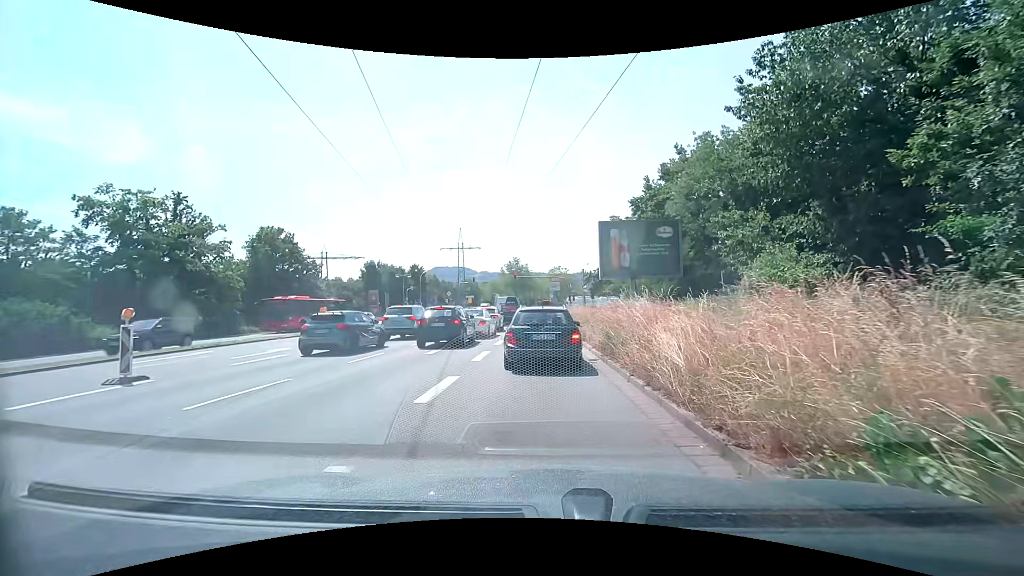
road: primary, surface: asphalt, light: Day
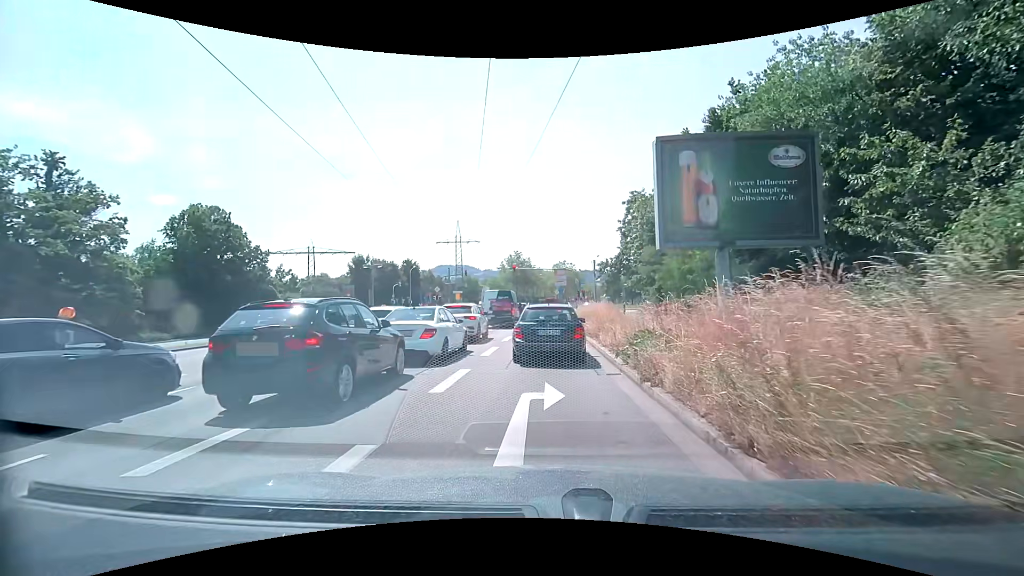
(0.0, +11.7) m; 0°
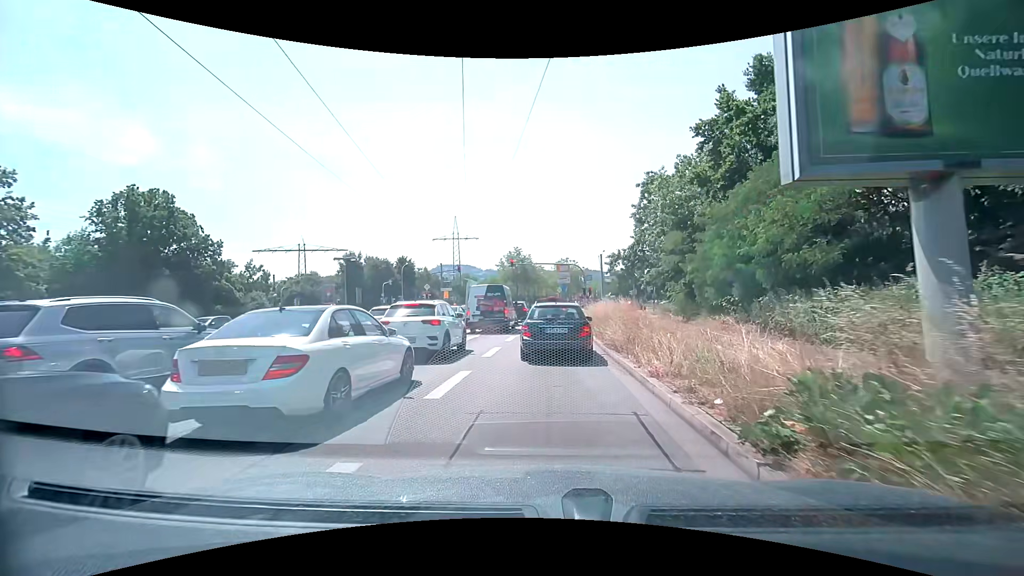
(0.0, +6.7) m; 0°
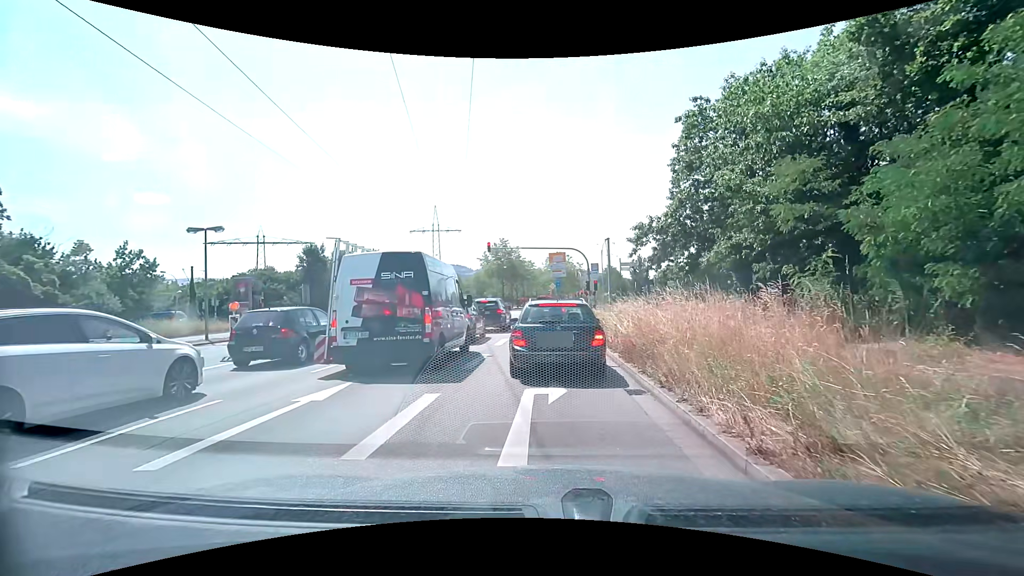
(+0.1, +14.7) m; +1°
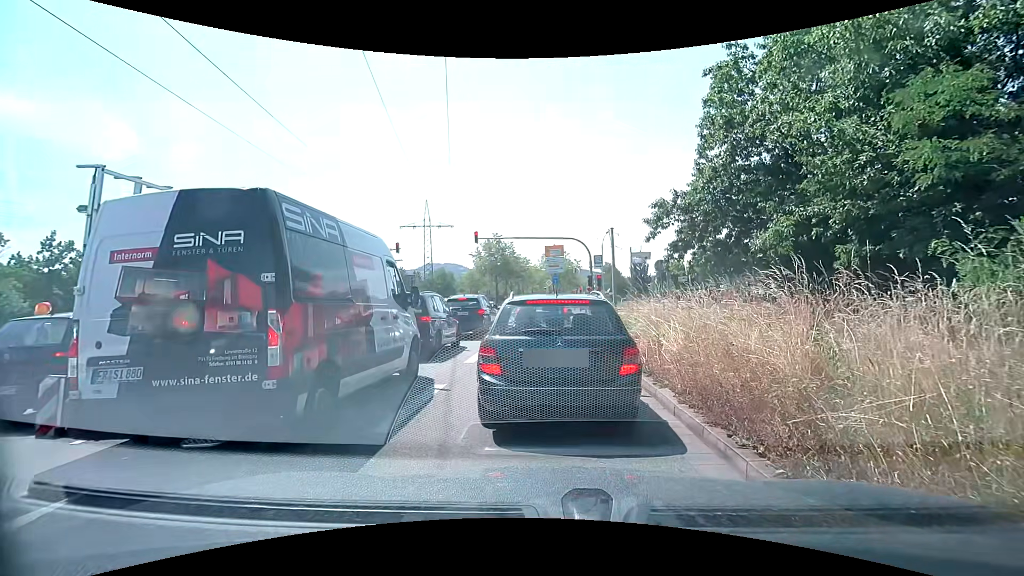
(+0.1, +5.0) m; +2°
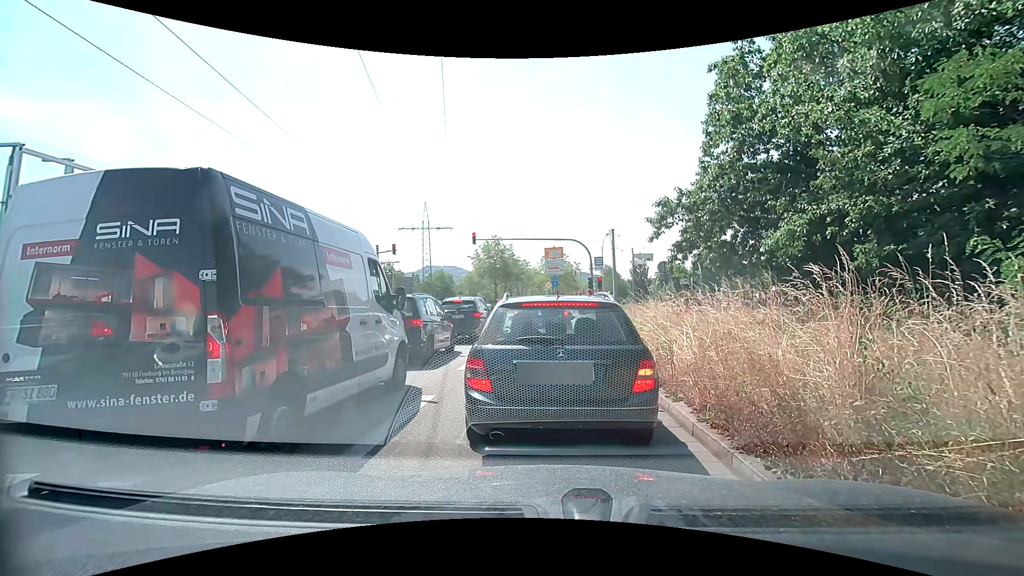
(0.0, +0.8) m; 0°
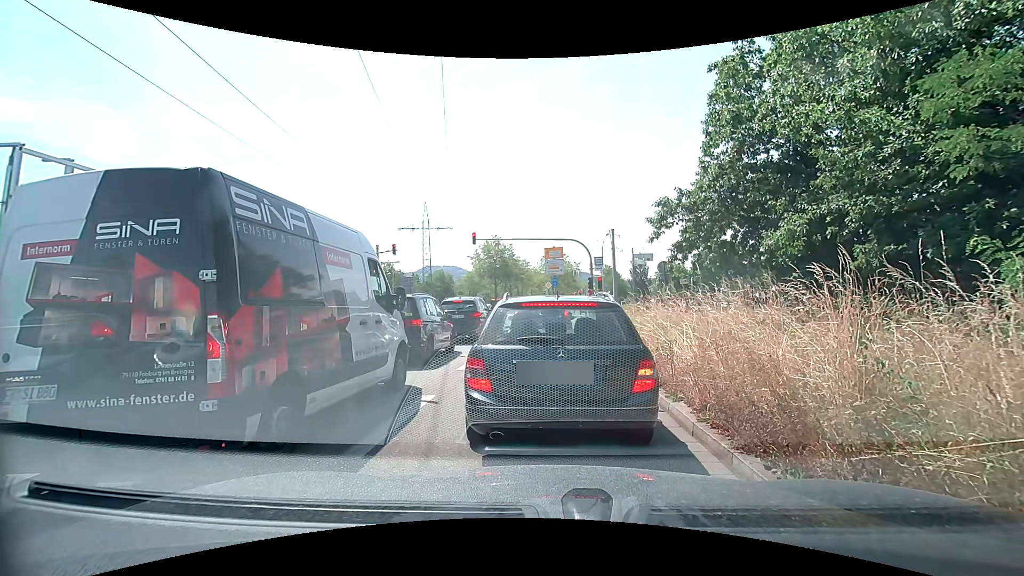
(0.0, 0.0) m; 0°
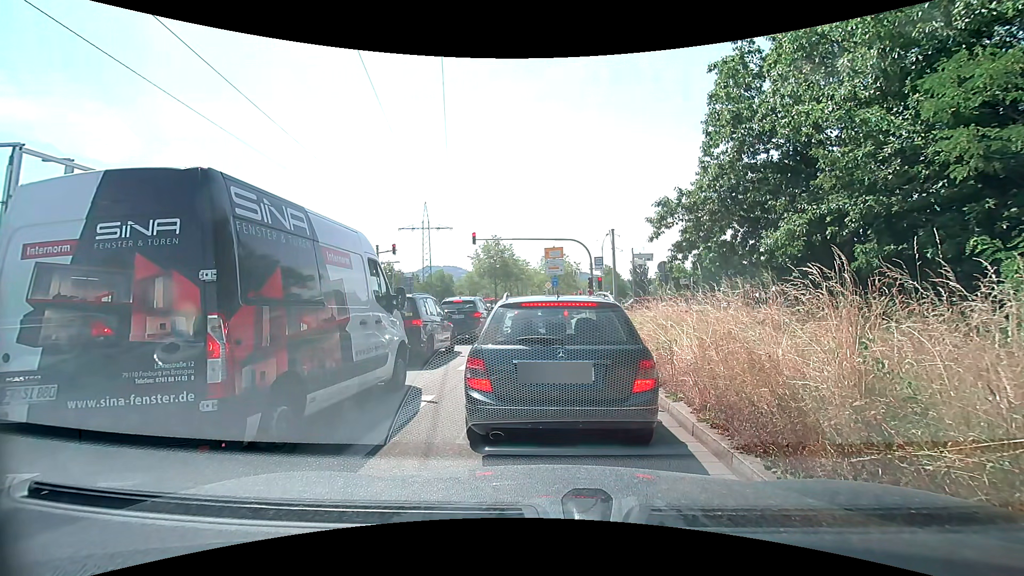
(0.0, 0.0) m; 0°
